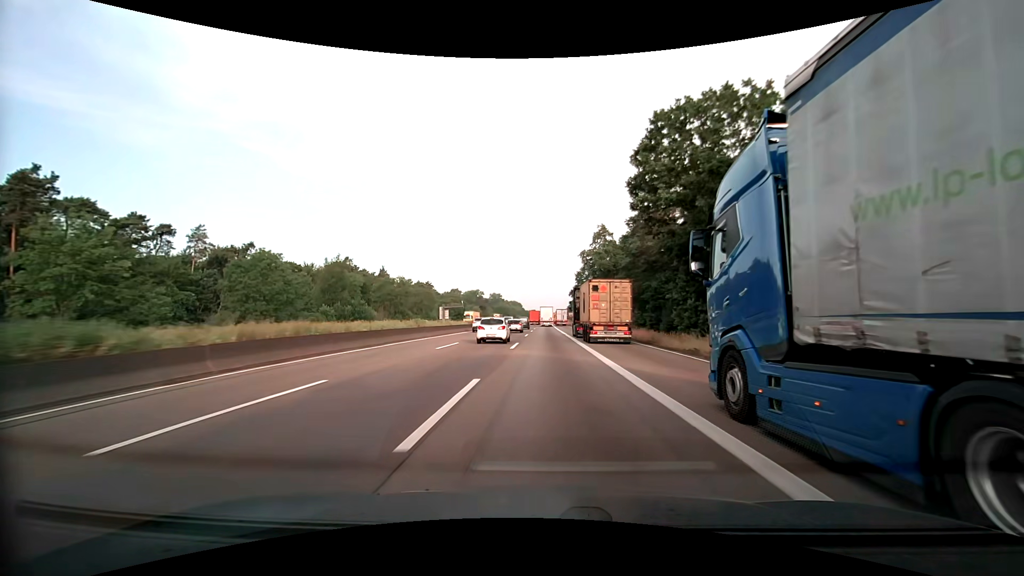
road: motorway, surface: asphalt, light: Day
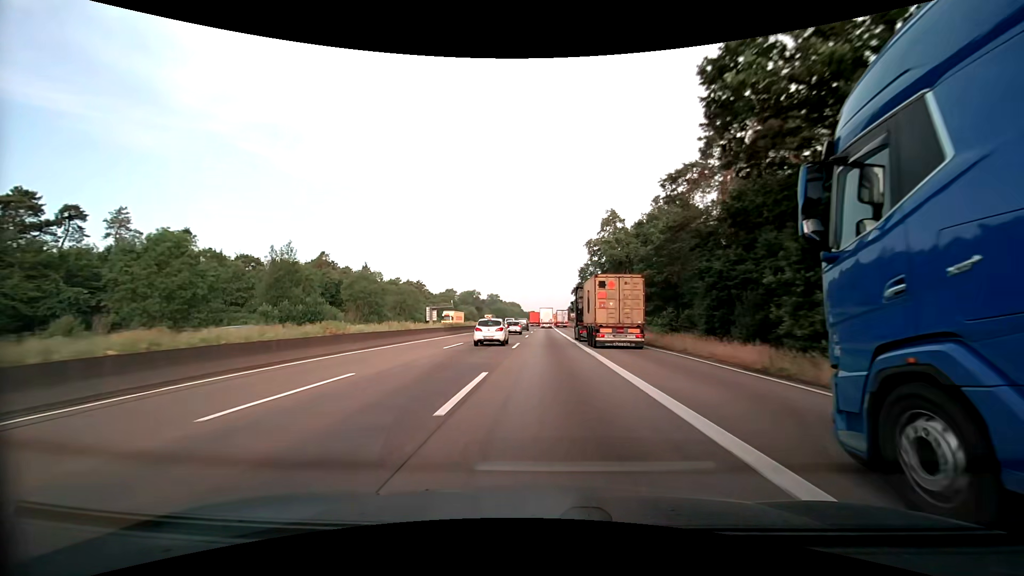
(0.0, +16.2) m; 0°
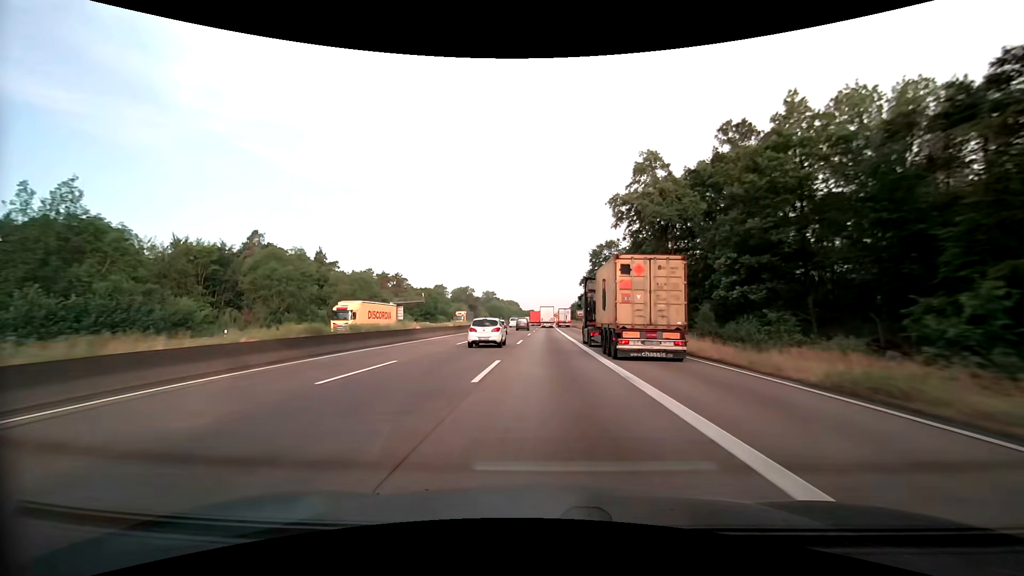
(+0.1, +32.1) m; 0°
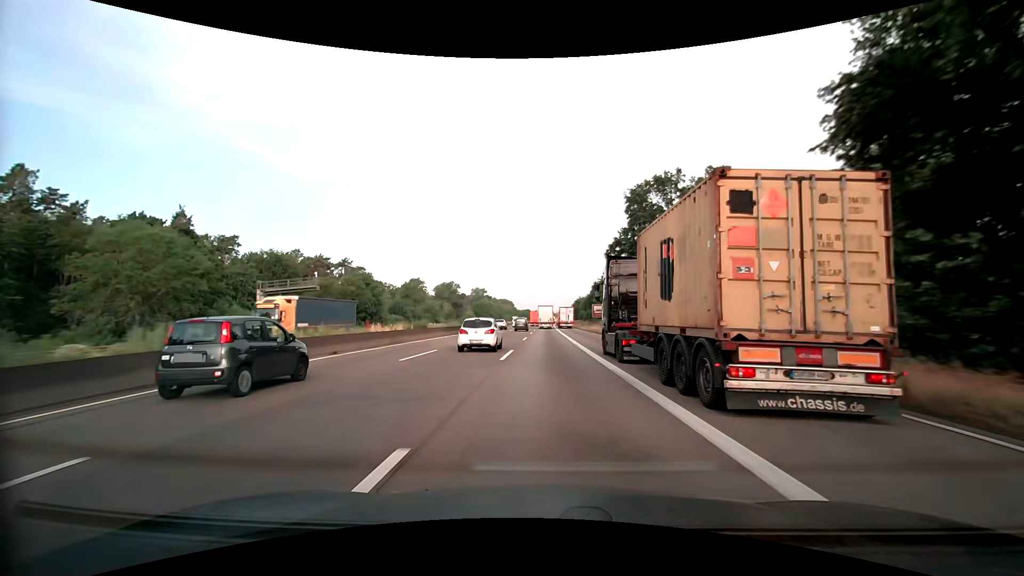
(0.0, +47.4) m; 0°
(0, +10) (0, +20) (0, +30) (0, +40) (0, +50) (0, +60) (0, +70) (0, +80) (0, +90) (0, +100) m
